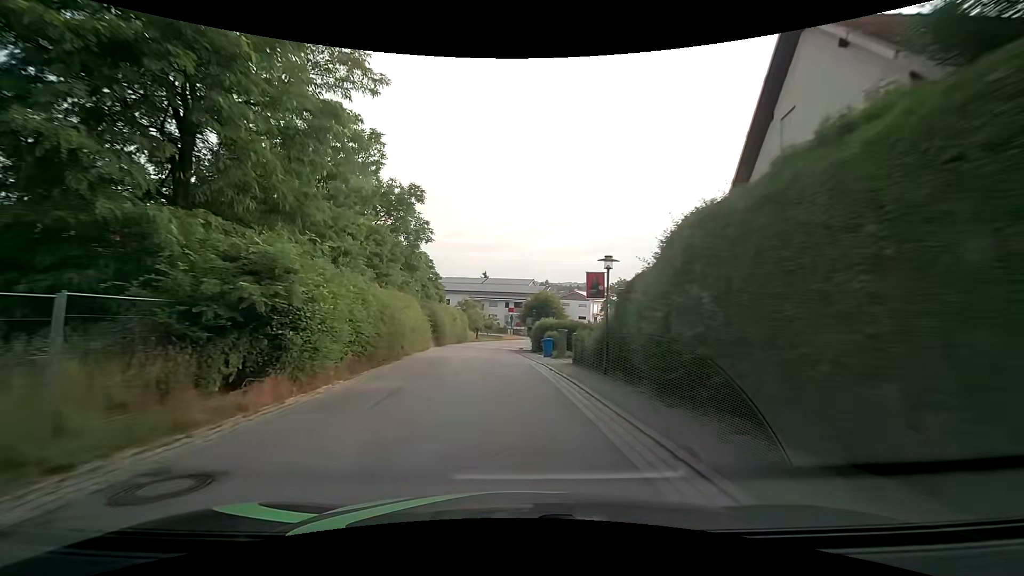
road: secondary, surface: asphalt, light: Day
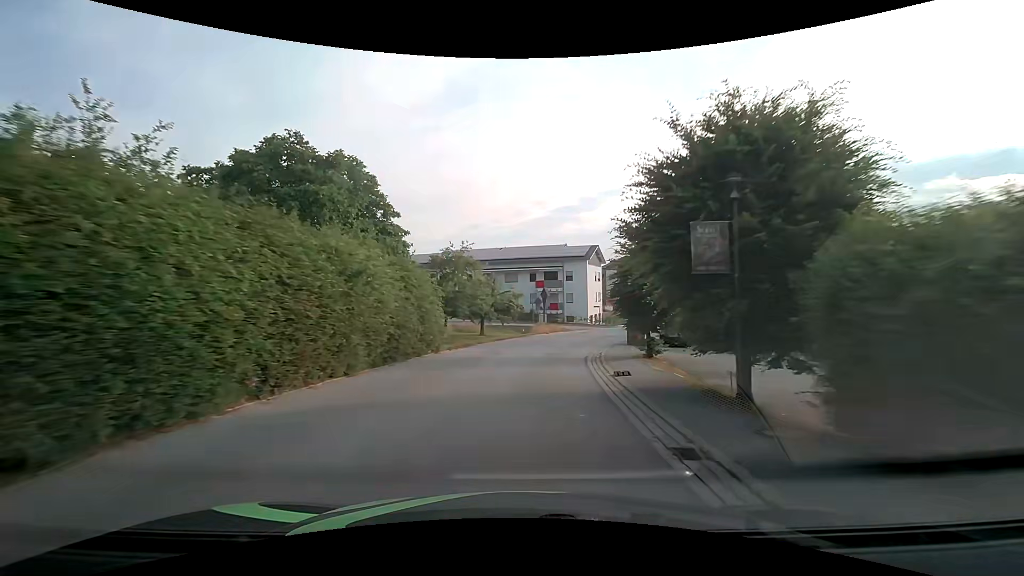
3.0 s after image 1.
(-1.6, +38.4) m; -2°
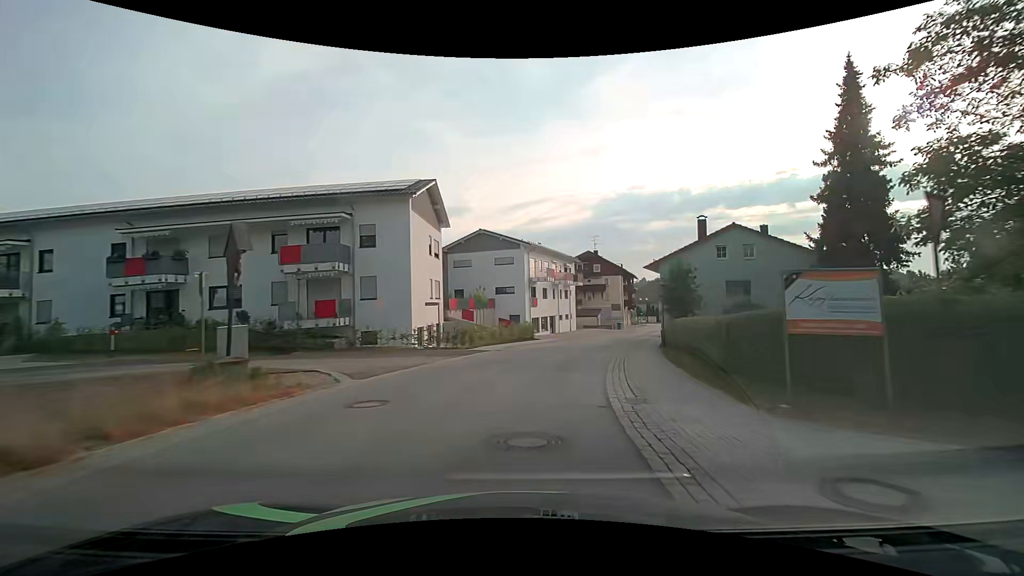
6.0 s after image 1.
(+5.2, +37.4) m; +18°
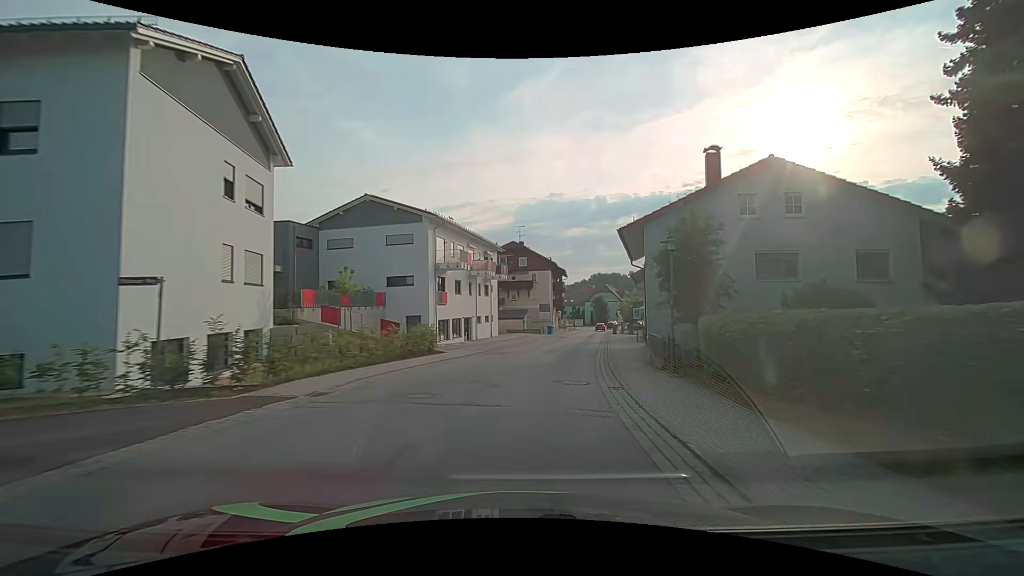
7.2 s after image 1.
(+1.2, +15.0) m; +9°
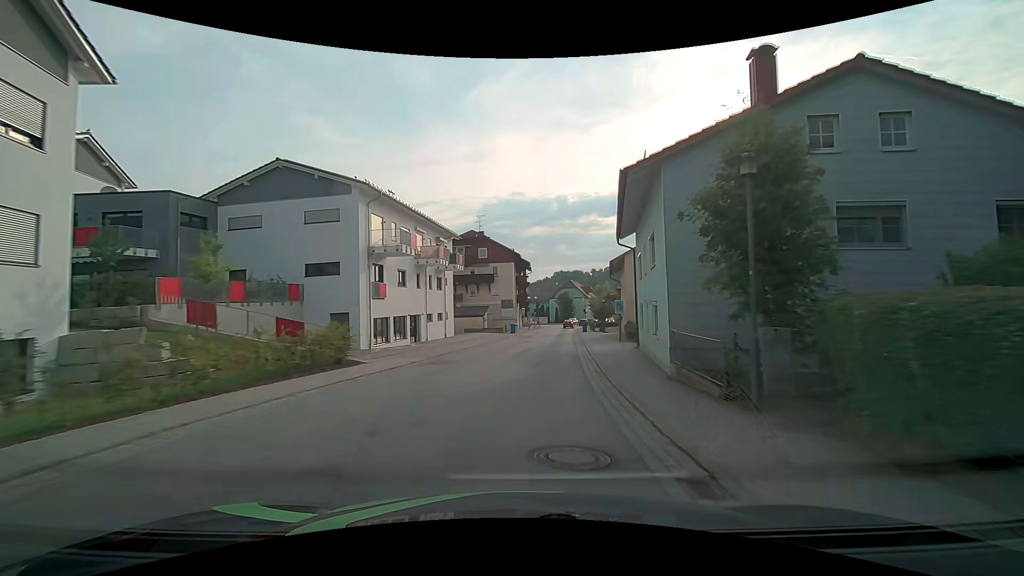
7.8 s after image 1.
(+0.3, +7.6) m; +4°
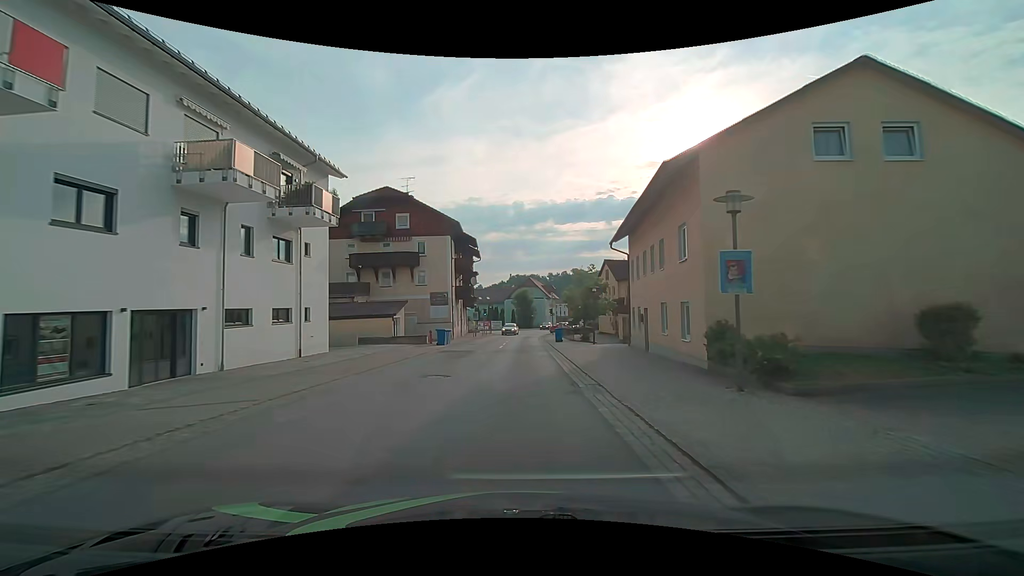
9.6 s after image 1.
(+1.3, +22.9) m; +5°
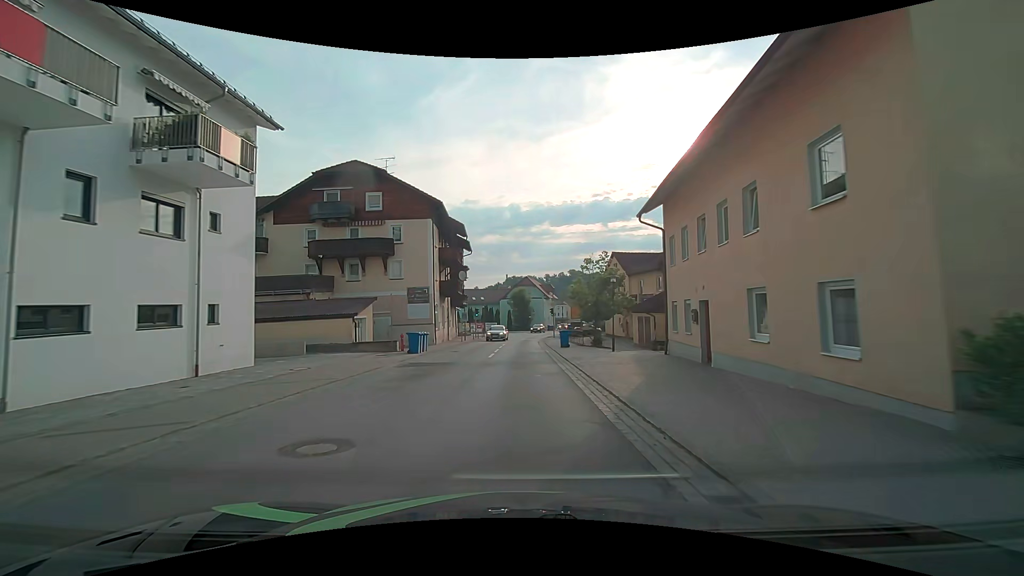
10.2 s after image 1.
(0.0, +7.7) m; +1°
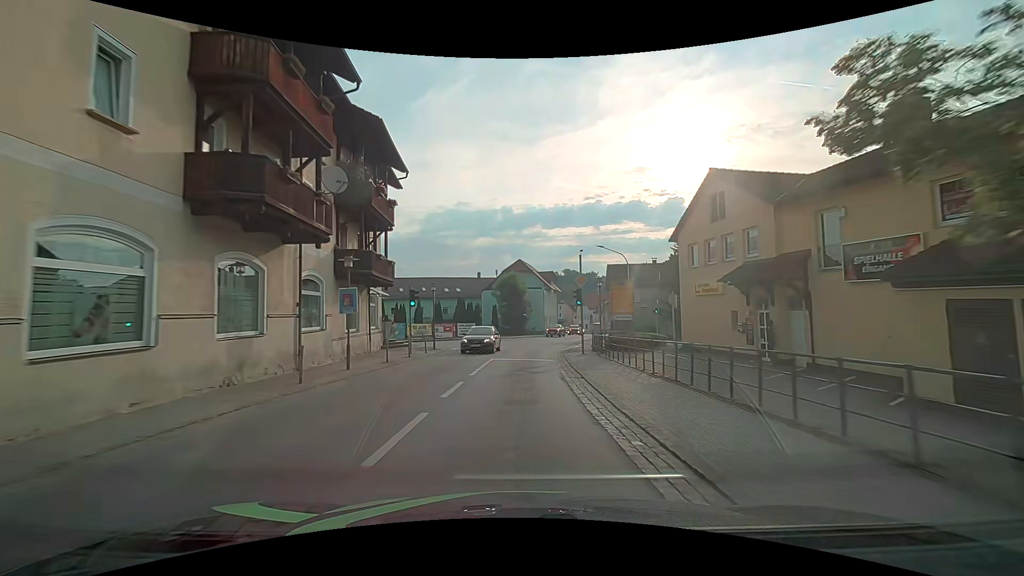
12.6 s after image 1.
(0.0, +30.5) m; +1°
(0, +10) (0, +20) (+1, +30) (+2, +40) (+4, +50) (+7, +59) (+9, +69) (+11, +79) (+13, +89) (+15, +99) m
